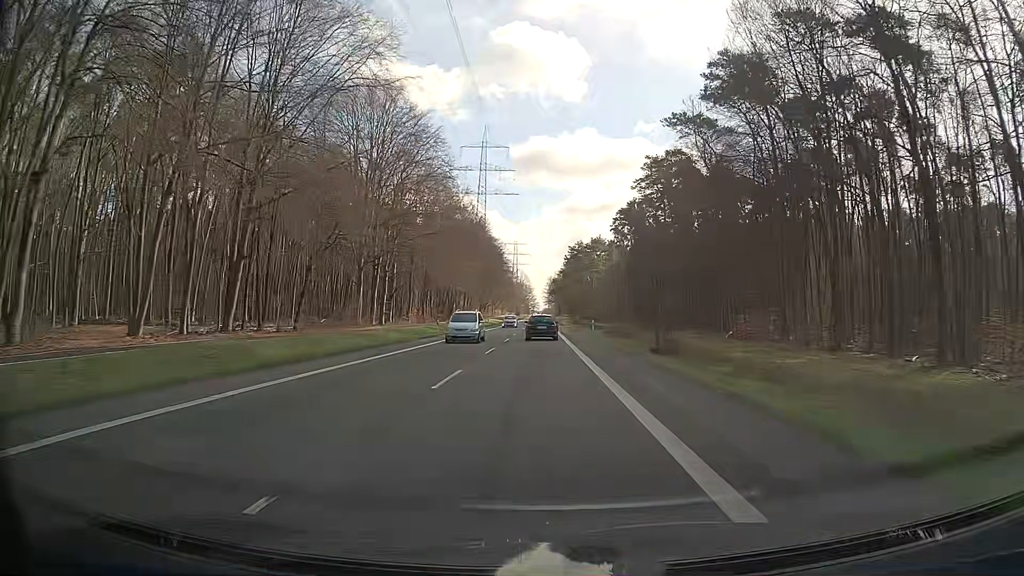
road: secondary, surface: asphalt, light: Day
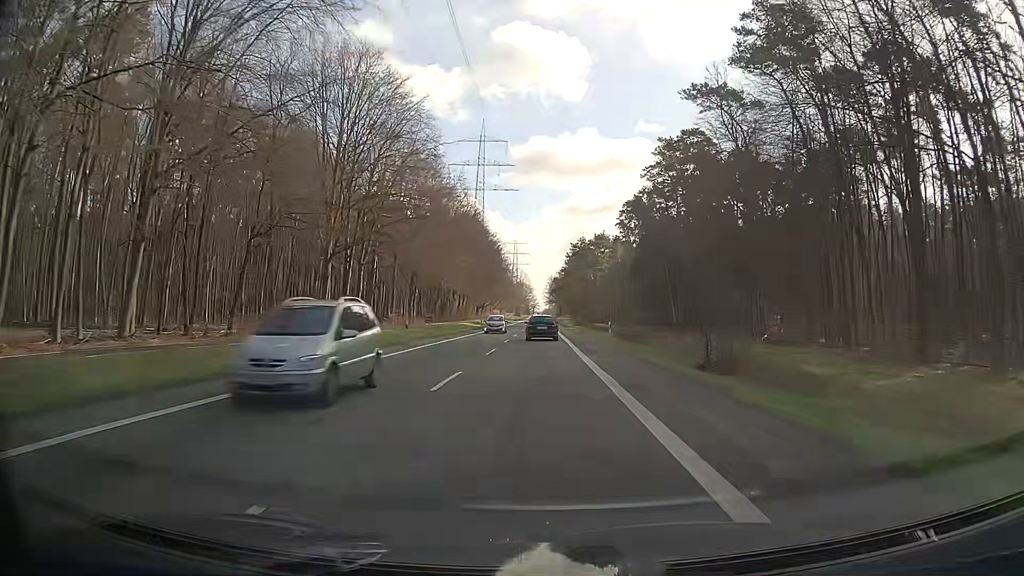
(0.0, +12.1) m; 0°
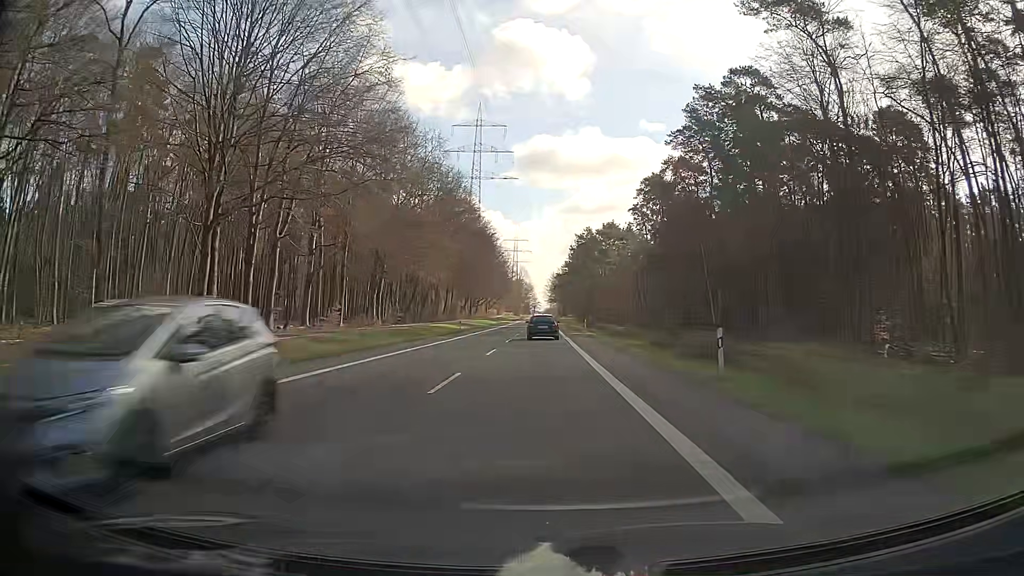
(0.0, +24.2) m; 0°
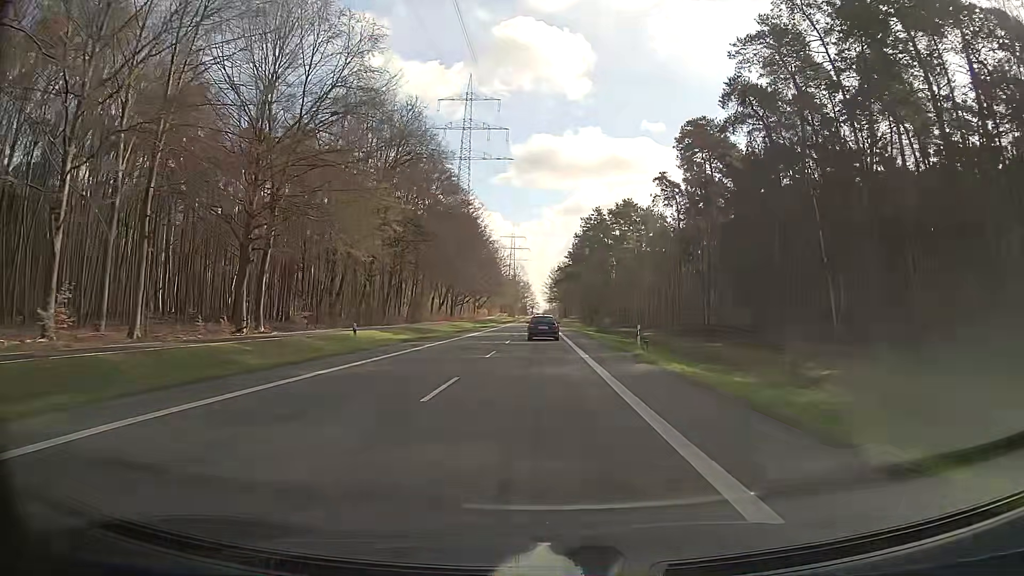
(+0.1, +36.3) m; 0°
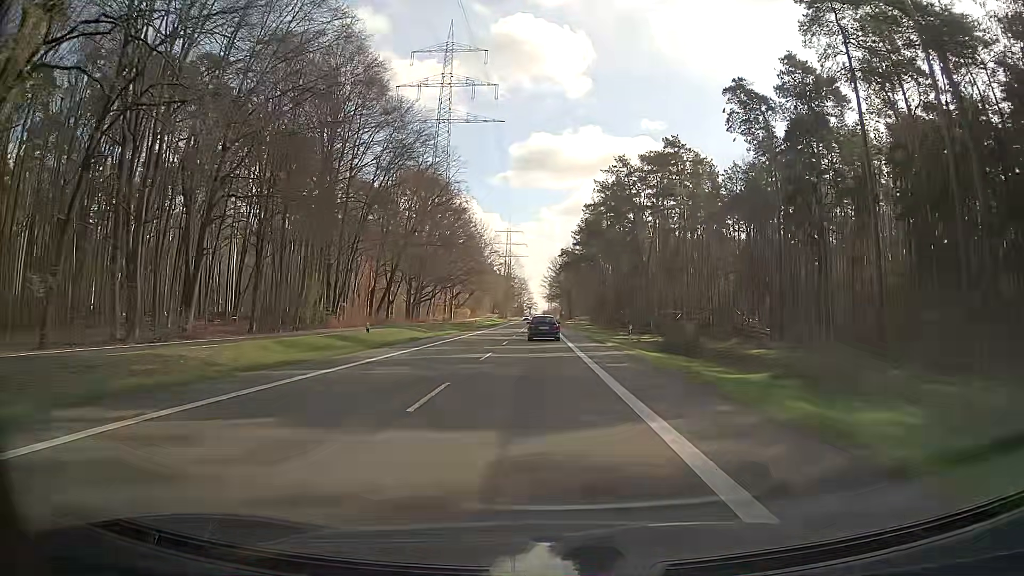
(0.0, +48.5) m; 0°
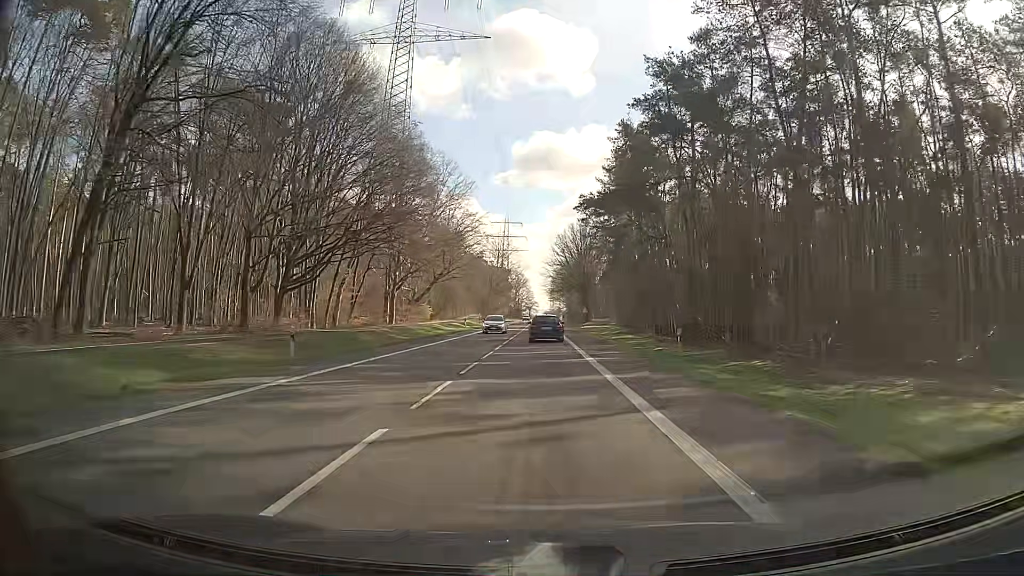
(+0.1, +60.5) m; 0°
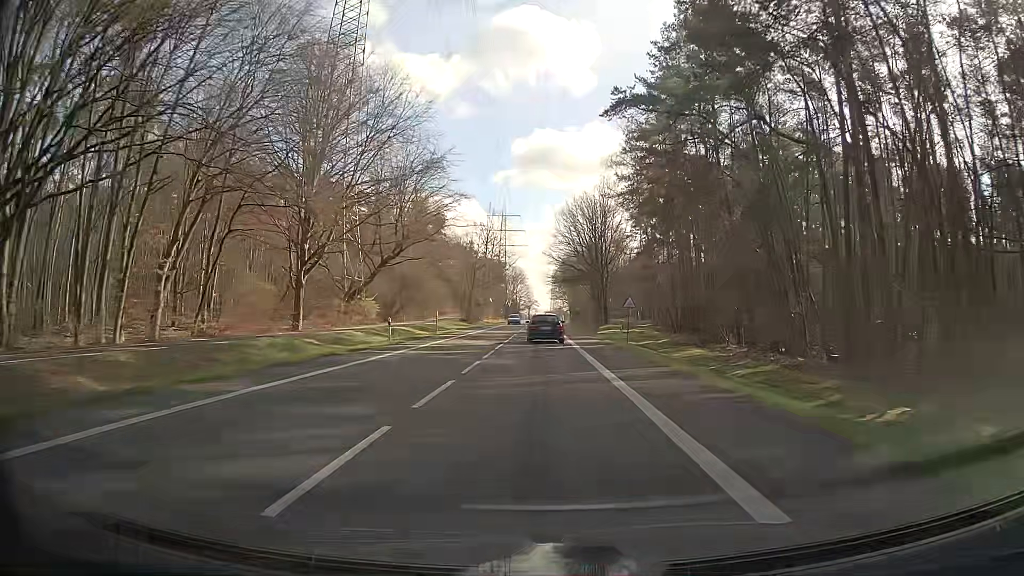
(-0.2, +35.3) m; 0°
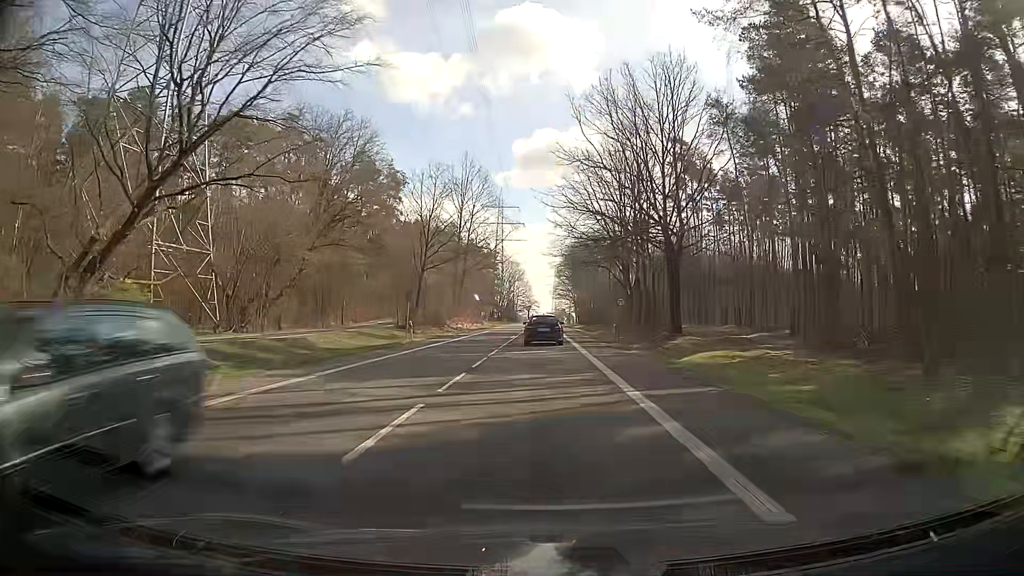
(0.0, +44.9) m; 0°
(0, +10) (0, +20) (0, +30) (0, +40) (0, +50) (0, +60) (0, +70) (0, +80) (+1, +90) (+1, +100) m
